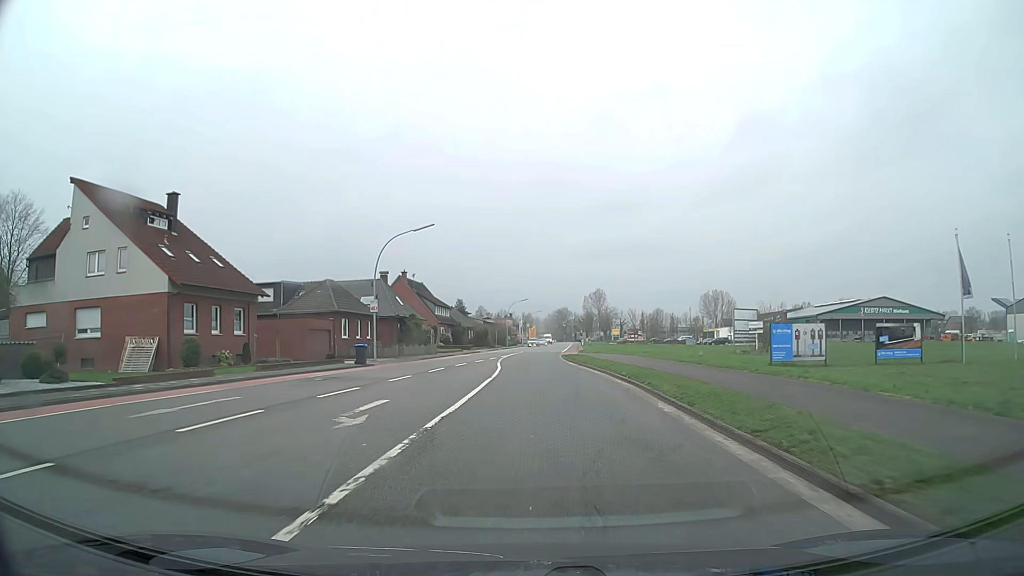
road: secondary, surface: asphalt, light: Day
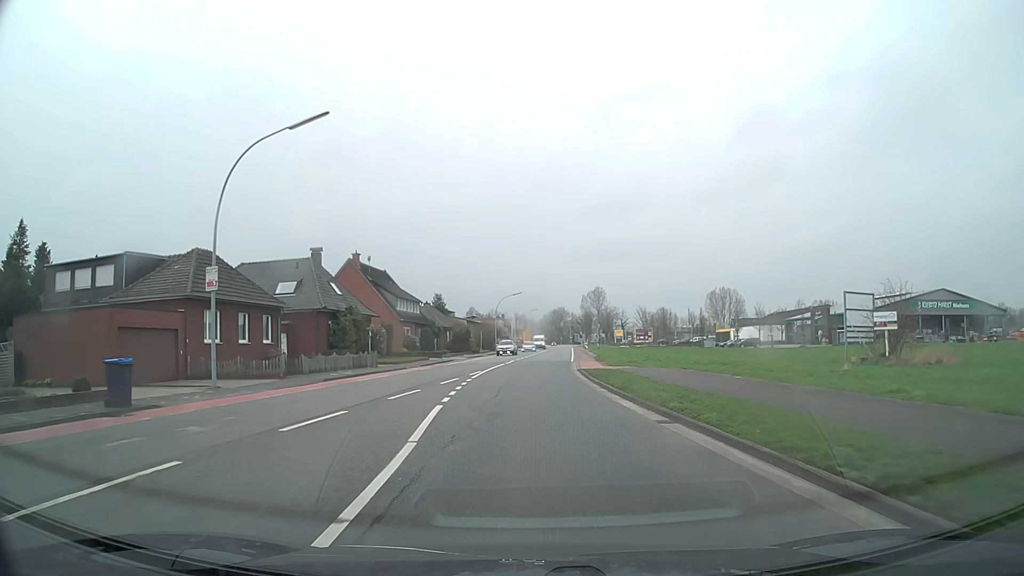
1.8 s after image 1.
(0.0, +22.8) m; 0°
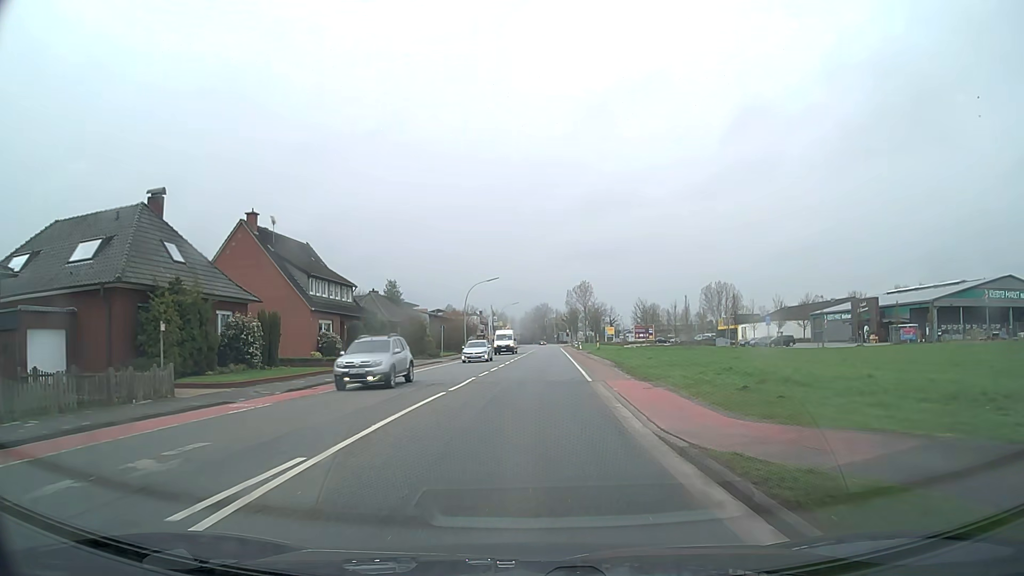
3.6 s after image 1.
(+0.2, +22.8) m; +1°
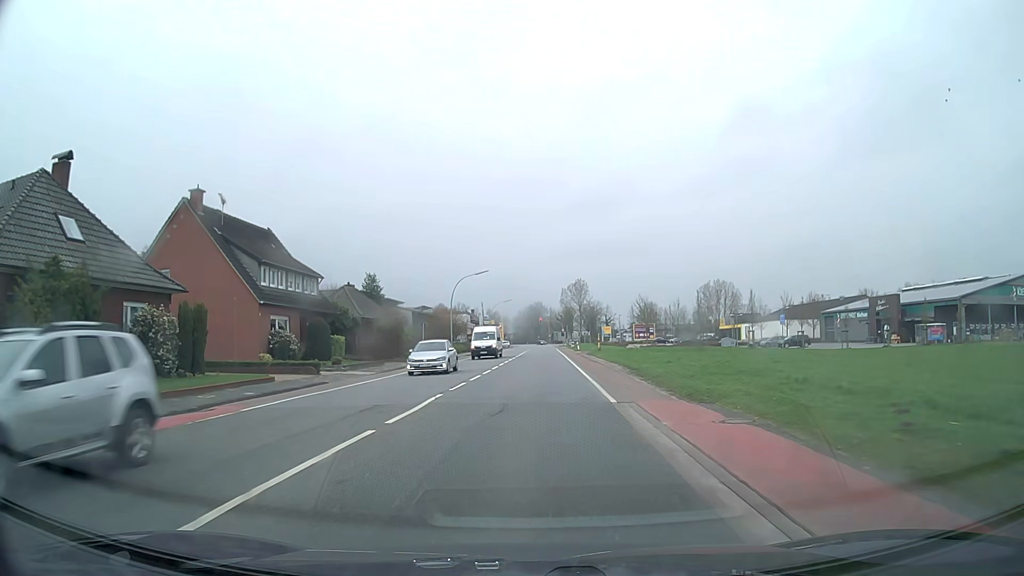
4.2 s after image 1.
(+0.1, +7.6) m; +1°
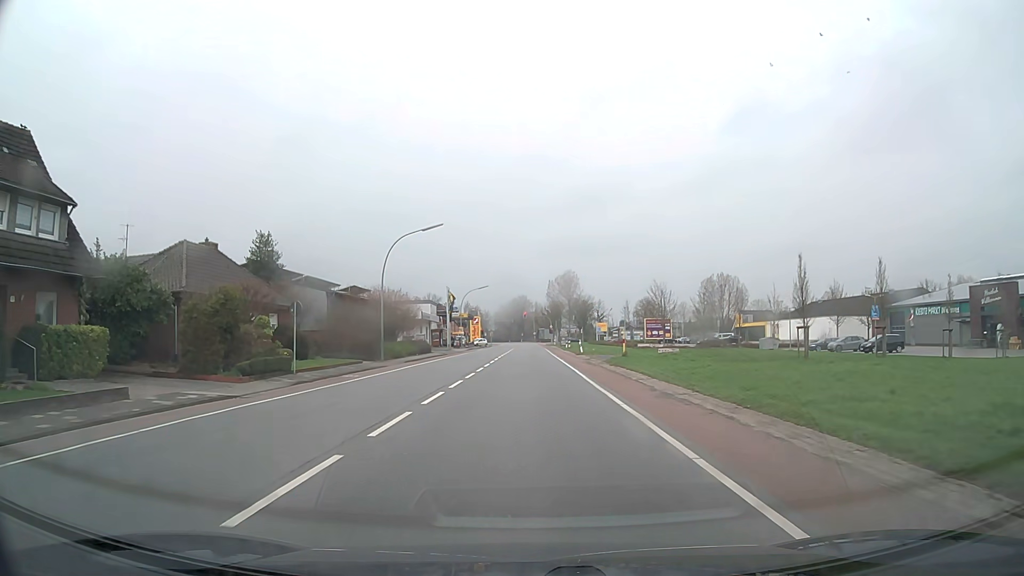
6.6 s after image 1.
(+0.3, +27.0) m; +1°
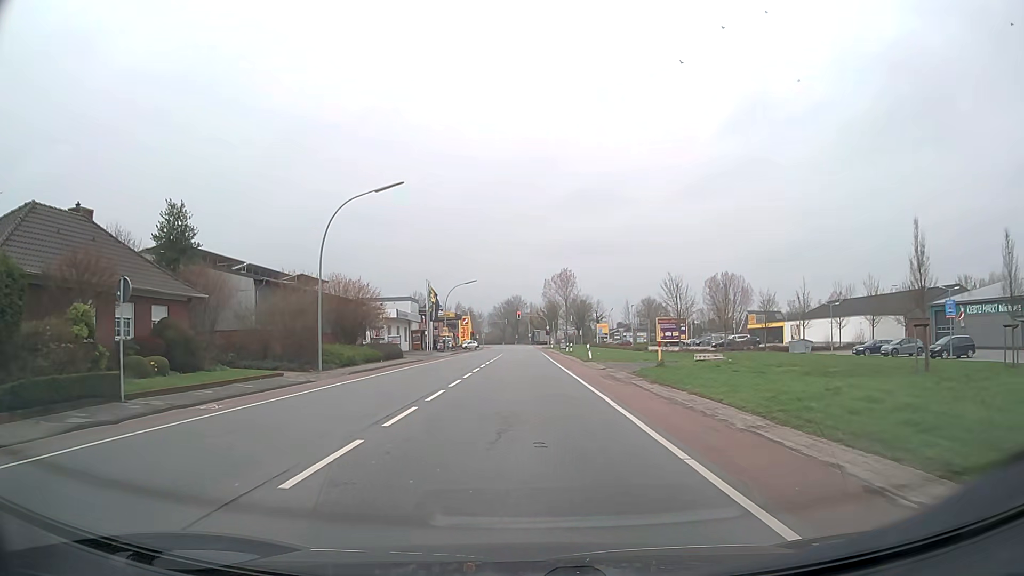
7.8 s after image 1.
(+0.1, +12.4) m; 0°
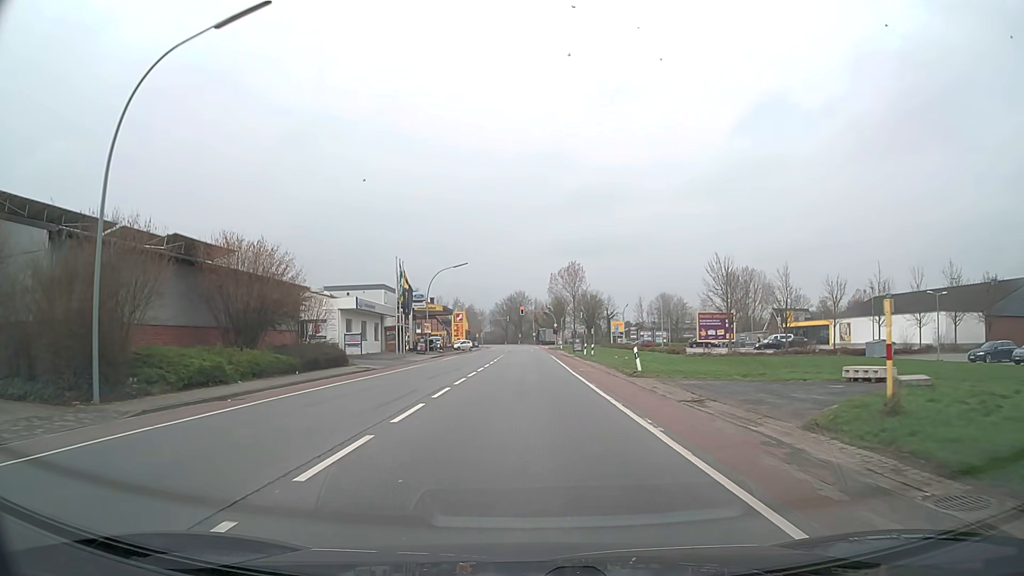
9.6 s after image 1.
(-0.1, +18.1) m; -1°
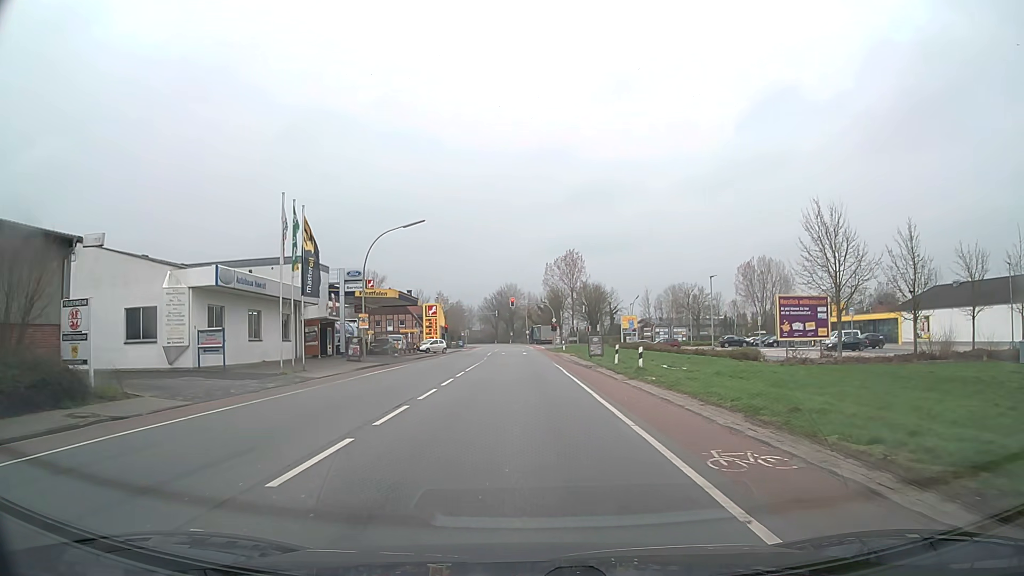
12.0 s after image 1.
(+0.2, +23.2) m; +1°
(0, +10) (0, +20) (0, +30) (0, +40) (0, +50) (0, +60) (-1, +70) (-1, +80) (-1, +90) (-1, +100) m
